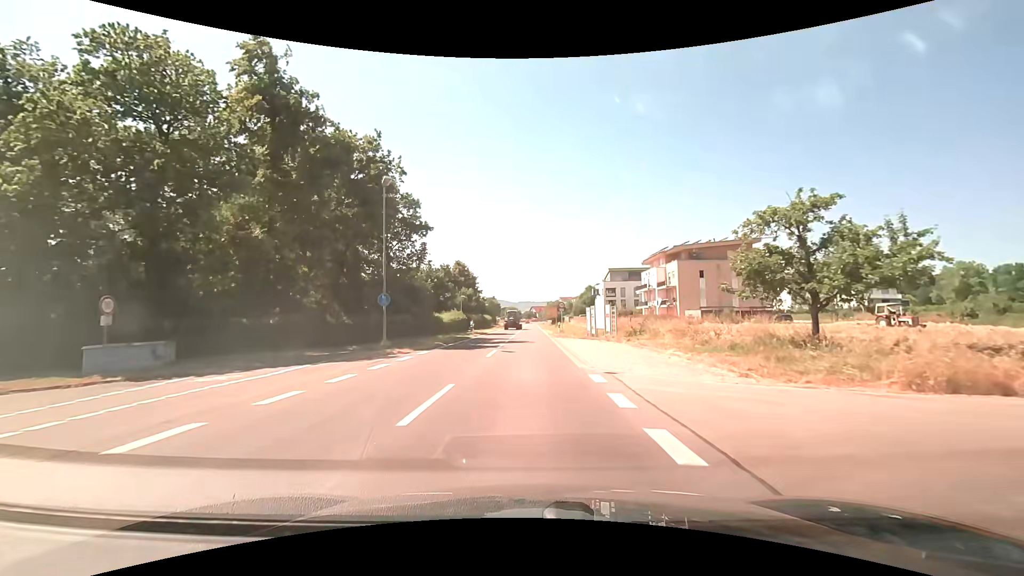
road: secondary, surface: asphalt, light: Day
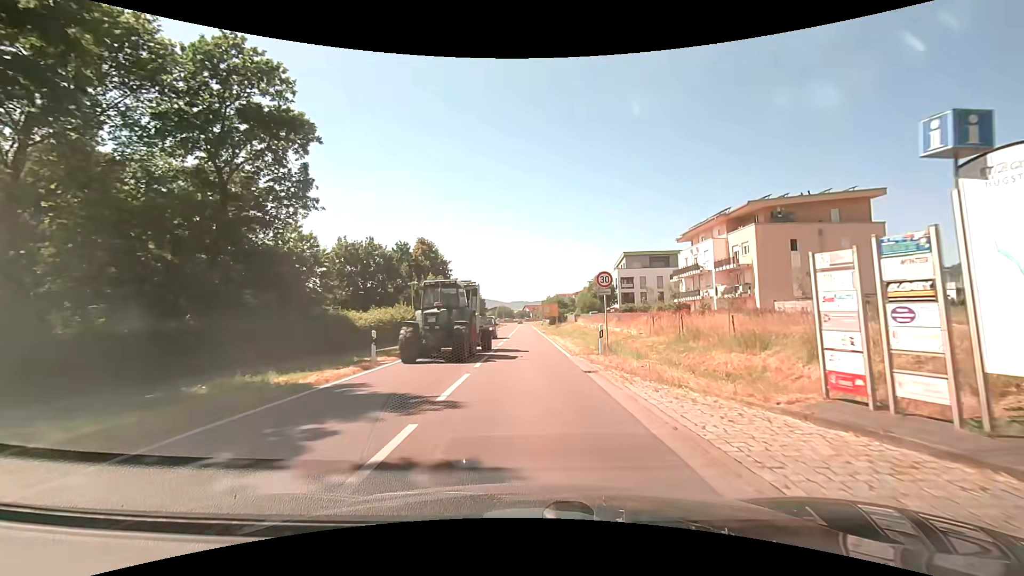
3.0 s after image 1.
(0.0, +27.9) m; +1°
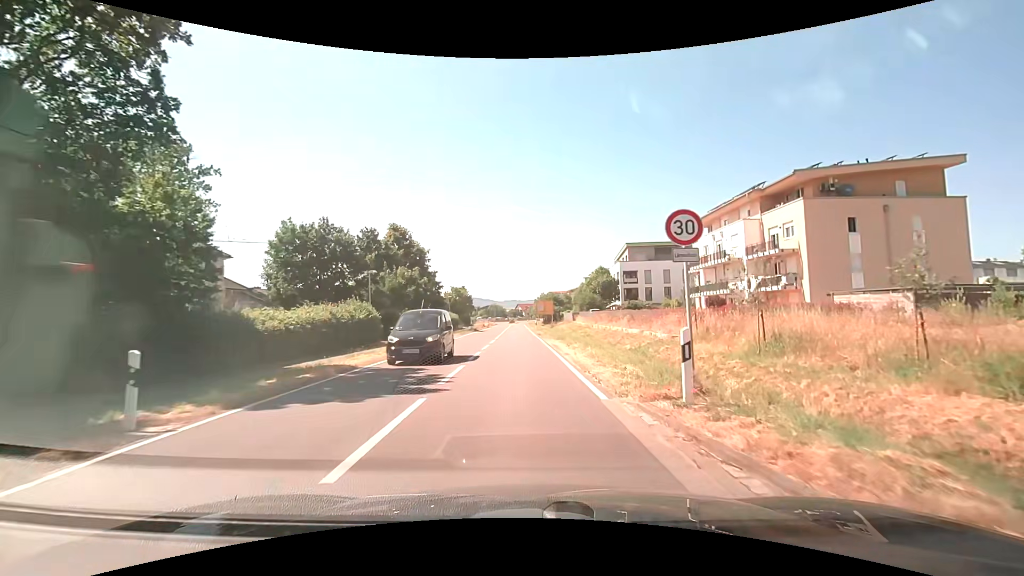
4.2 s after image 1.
(+0.1, +10.0) m; 0°
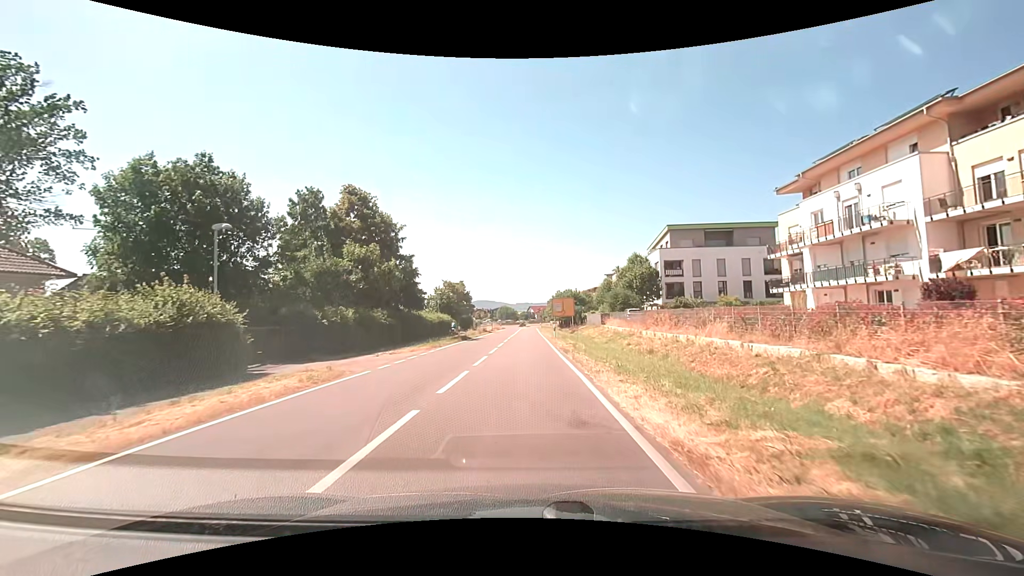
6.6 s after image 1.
(0.0, +18.7) m; -1°
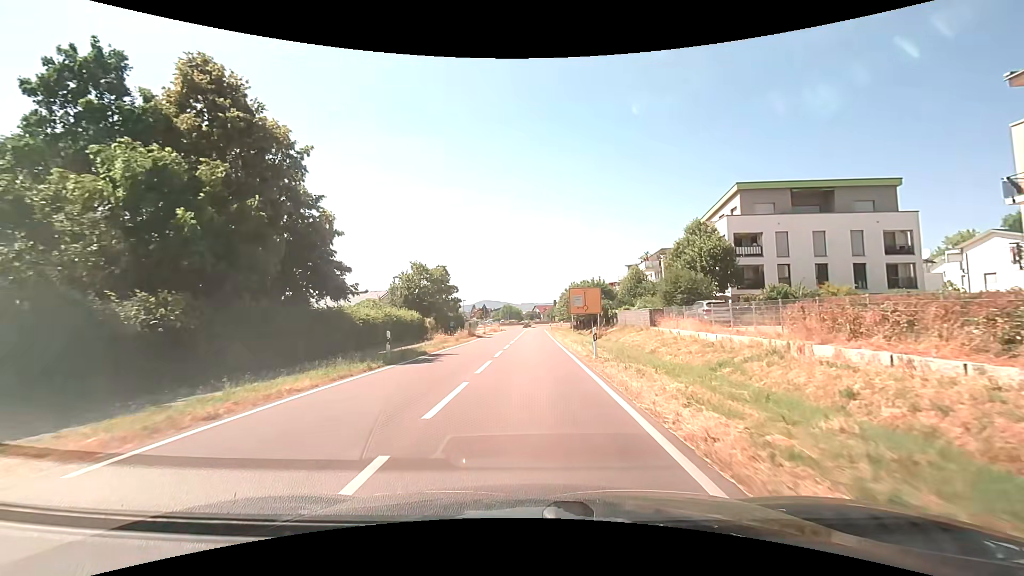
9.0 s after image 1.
(-0.1, +21.0) m; 0°
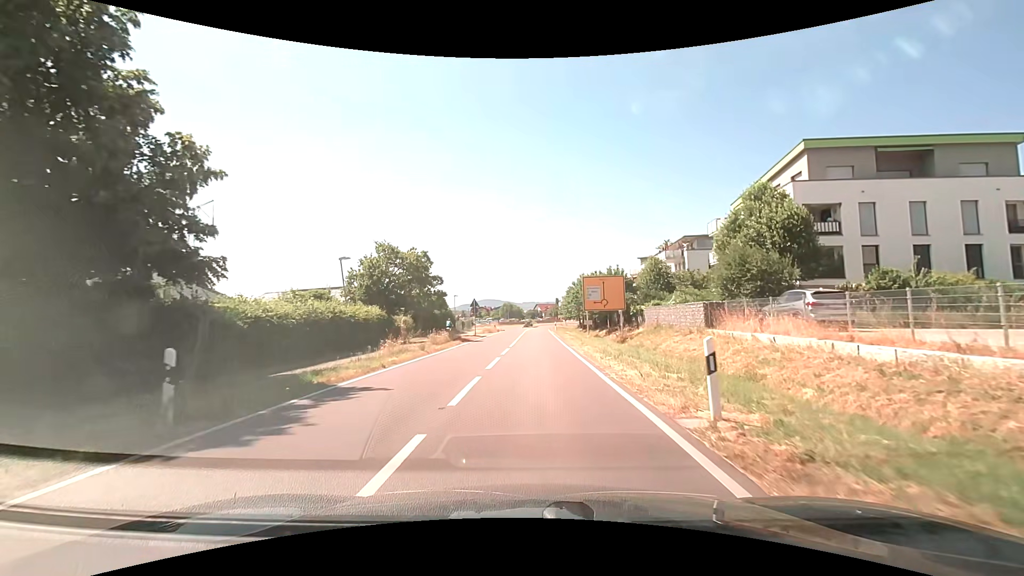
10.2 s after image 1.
(-0.1, +11.1) m; -1°
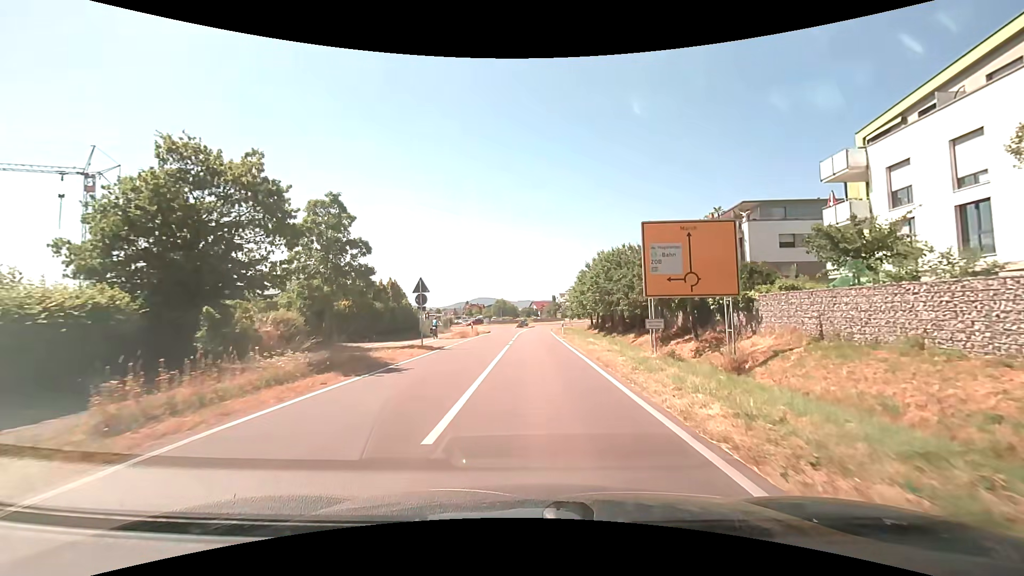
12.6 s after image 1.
(+0.1, +20.2) m; 0°
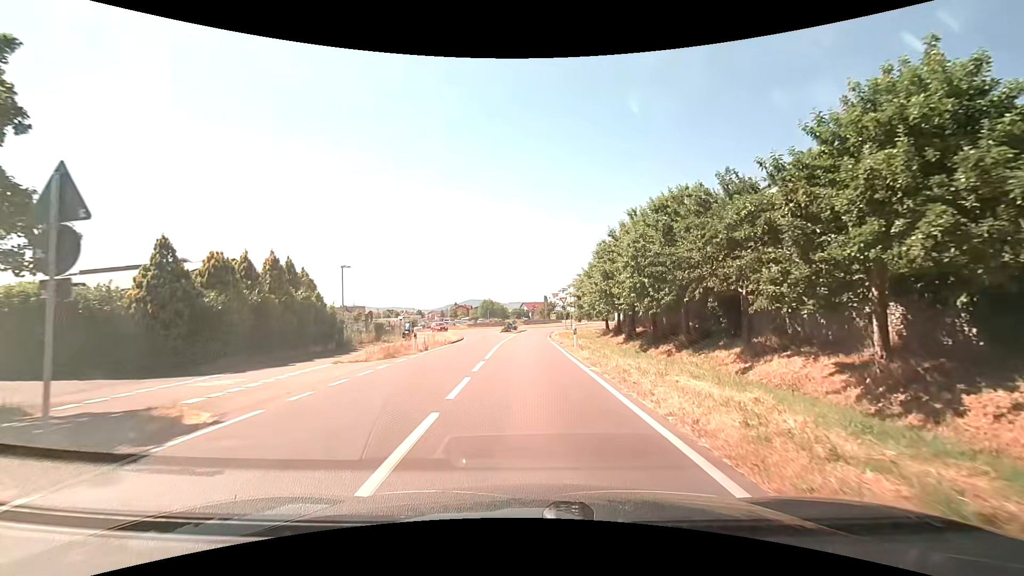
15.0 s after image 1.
(+0.2, +17.8) m; +2°
(0, +10) (0, +20) (-1, +30) (-1, +40) (-1, +50) (+1, +60) (+4, +69) (+10, +77) (+11, +87) (+5, +95) m
